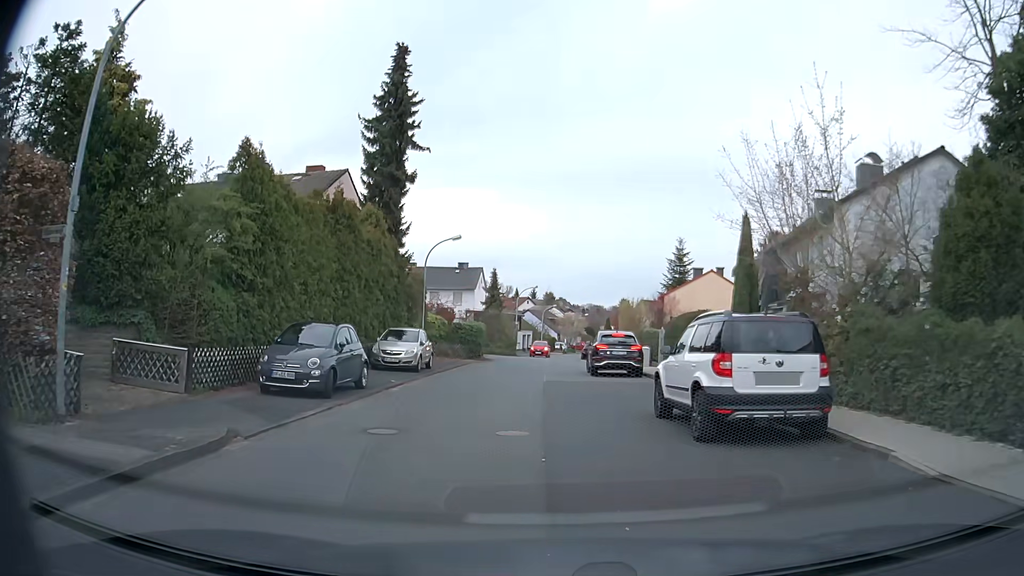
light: Day
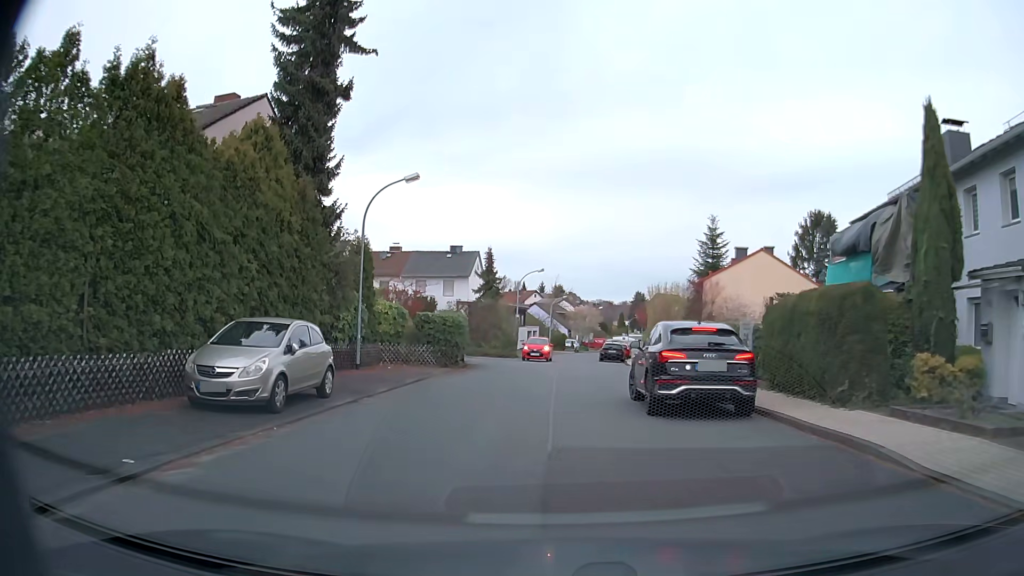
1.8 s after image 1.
(+0.1, +12.8) m; 0°
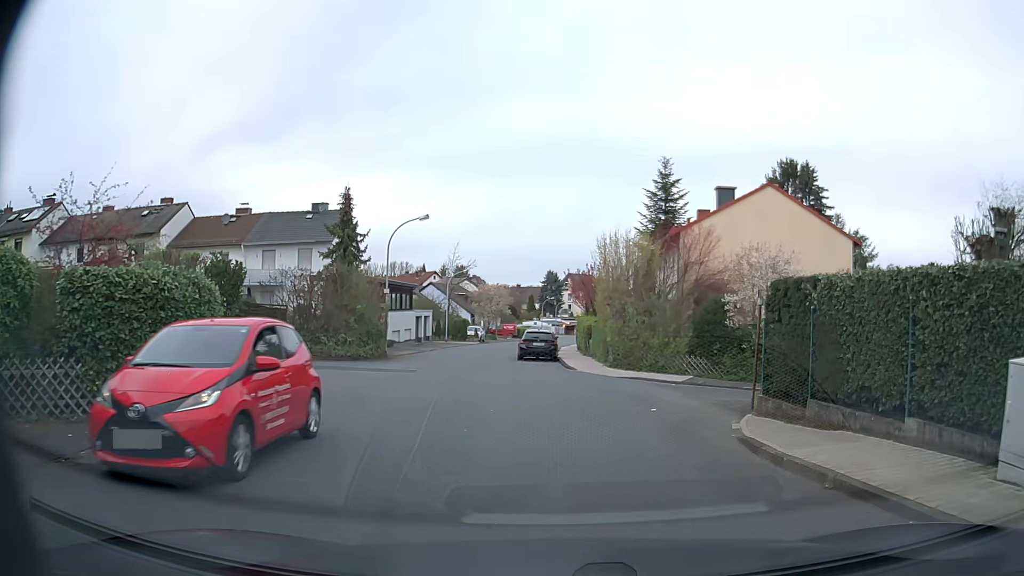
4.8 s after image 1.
(+0.4, +17.8) m; +8°
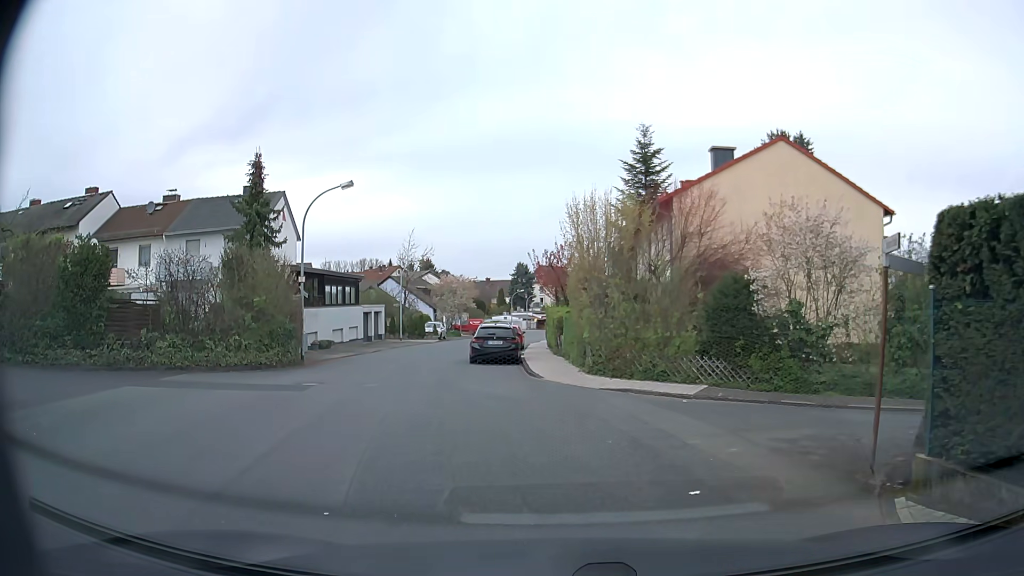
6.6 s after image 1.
(+0.4, +6.5) m; +2°
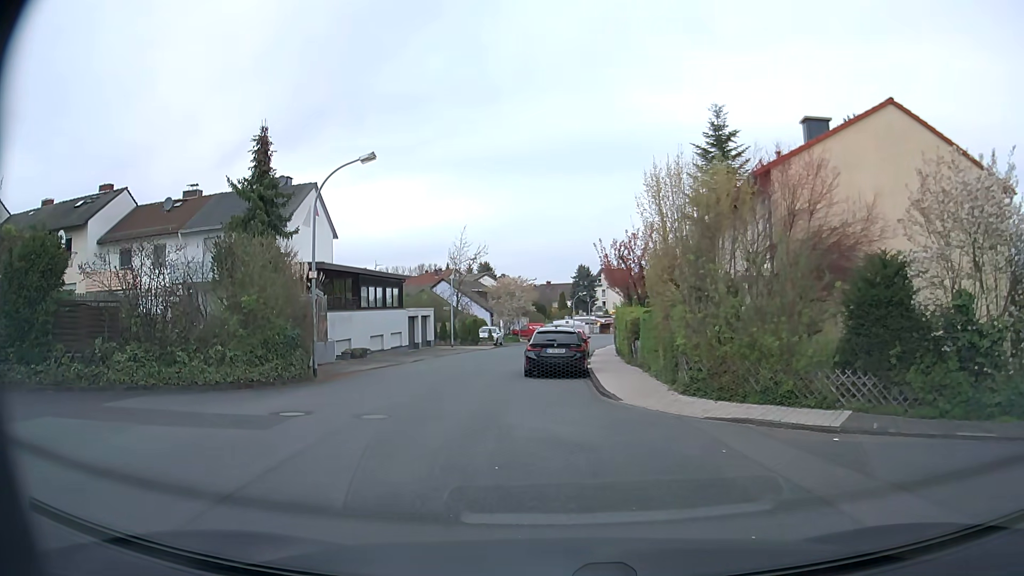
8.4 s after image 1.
(-0.2, +4.8) m; -5°
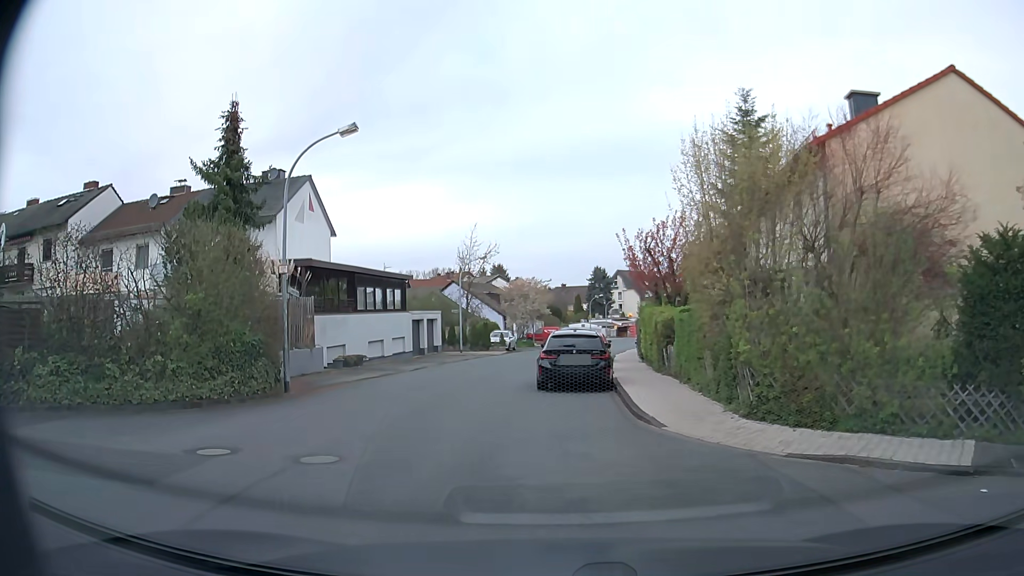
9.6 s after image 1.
(0.0, +3.4) m; 0°
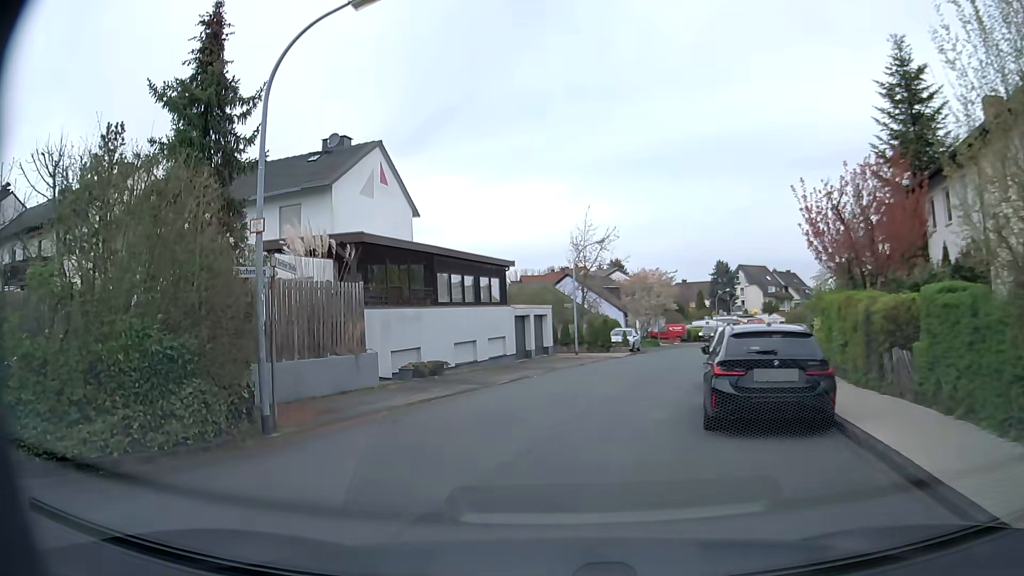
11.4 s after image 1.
(-0.6, +7.3) m; -11°
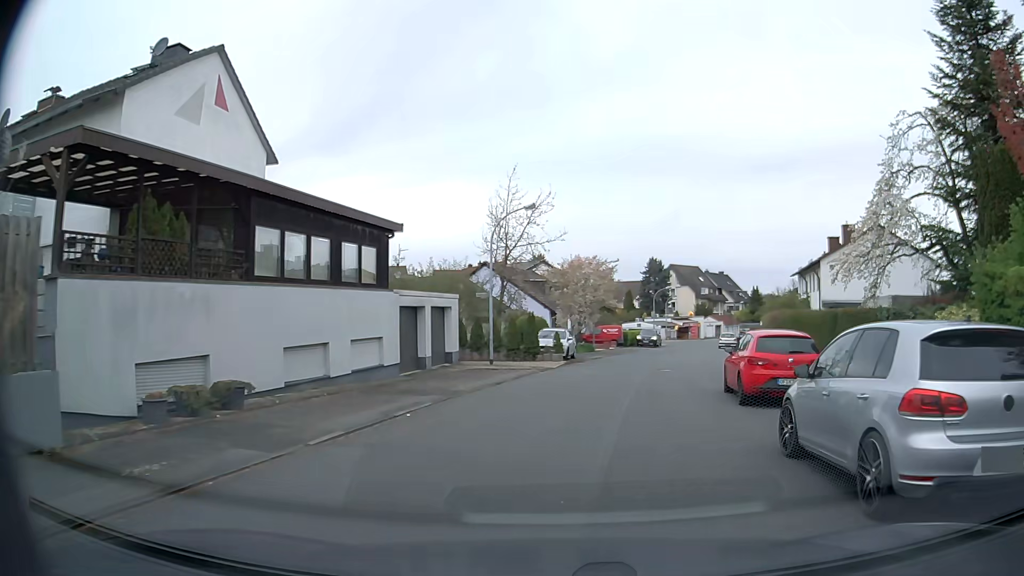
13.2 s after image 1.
(+0.3, +10.6) m; +7°
(+1, +10) (+3, +20) (+5, +30) (+7, +39) (+10, +49) (+12, +59) (+15, +68) (+18, +78) (+21, +87) (+25, +97) m
